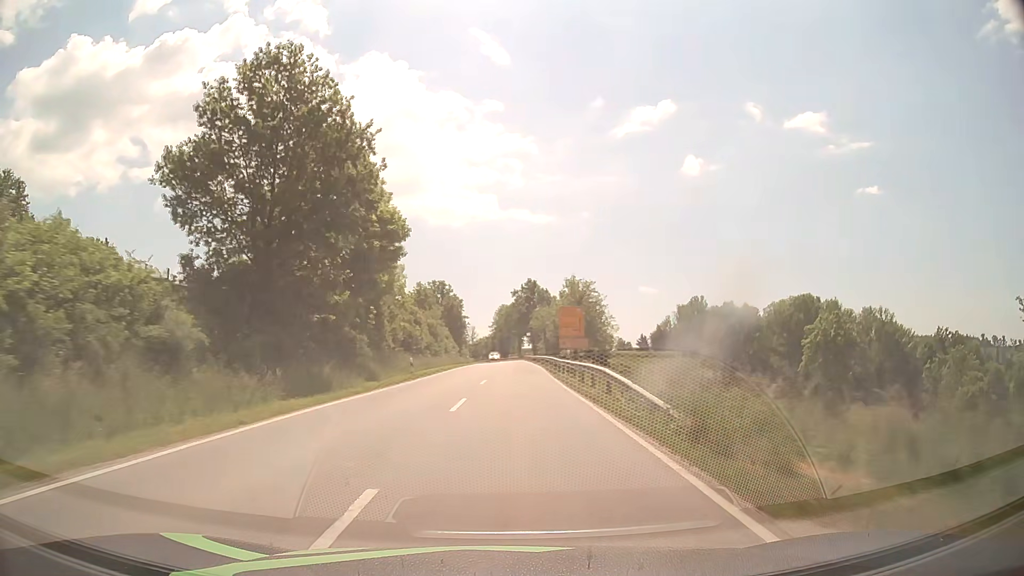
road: secondary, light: Day
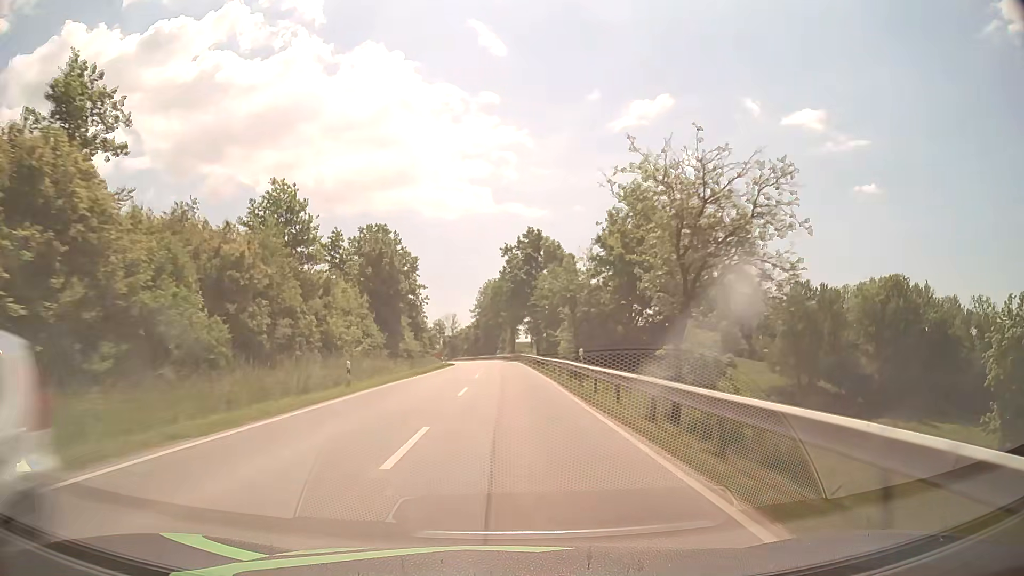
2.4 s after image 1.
(+0.8, +55.0) m; +1°
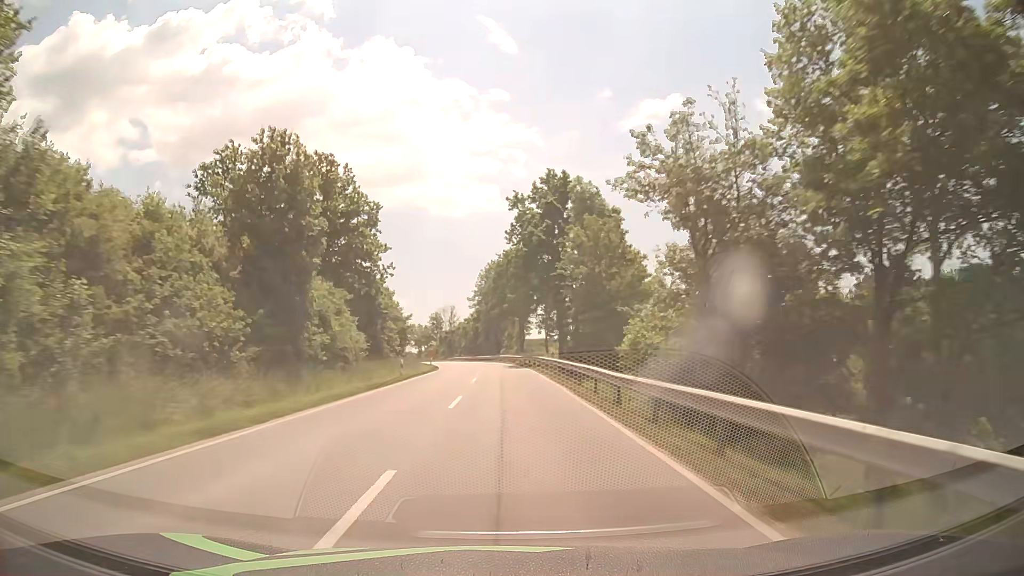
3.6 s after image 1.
(-0.3, +27.9) m; -1°
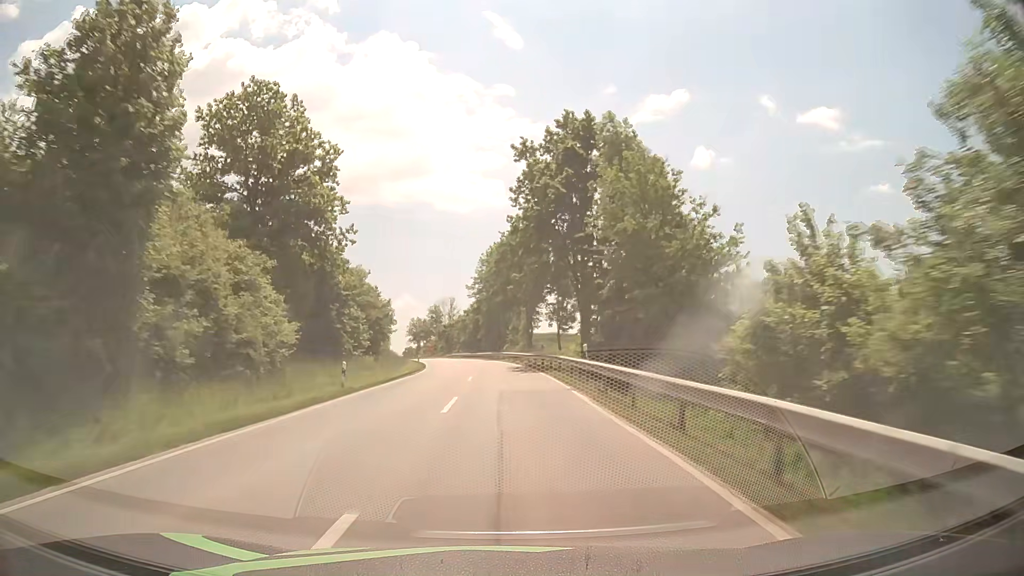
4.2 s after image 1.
(0.0, +14.0) m; 0°
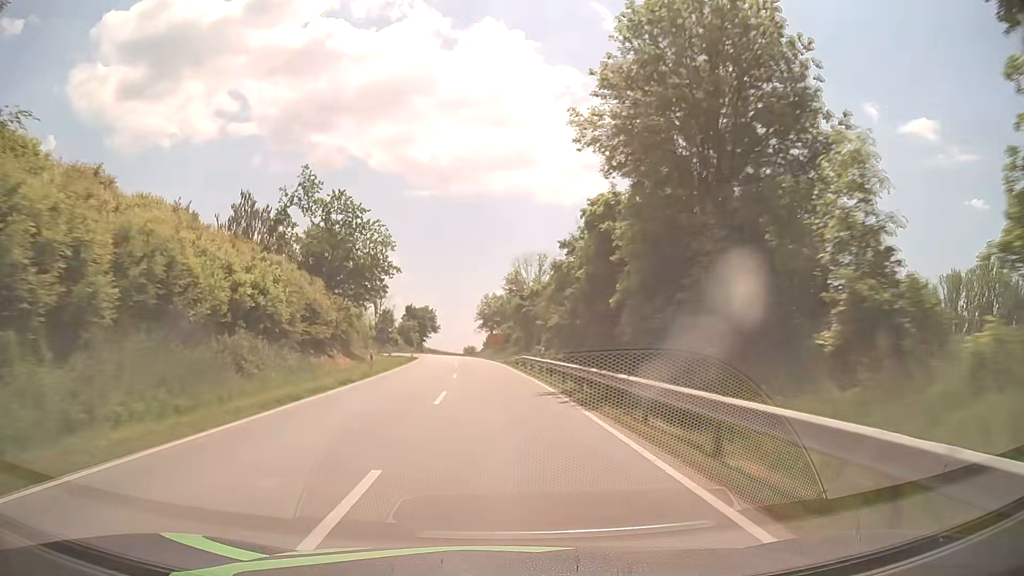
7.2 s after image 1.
(-3.9, +70.4) m; -8°
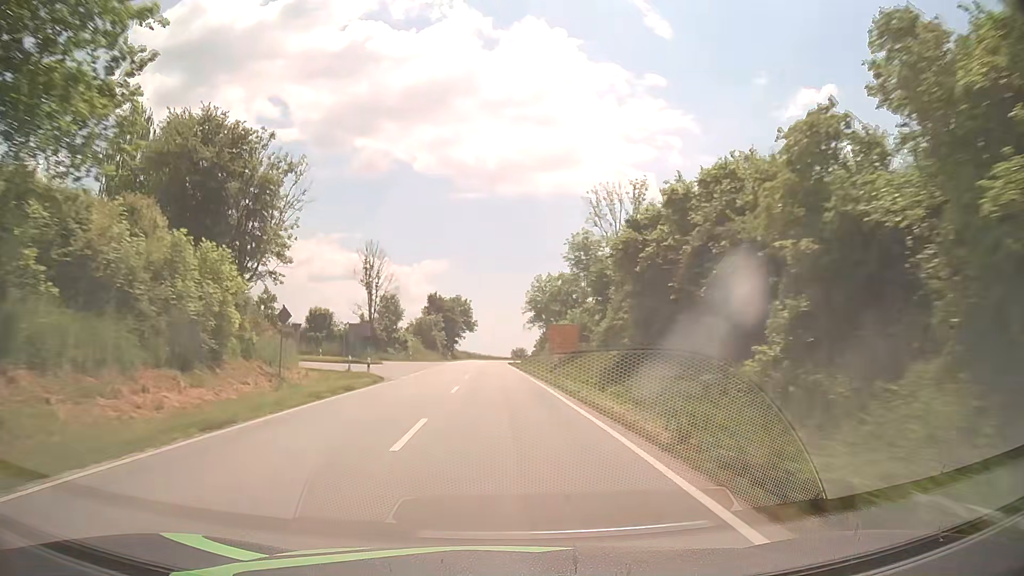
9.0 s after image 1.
(-1.7, +42.6) m; -4°
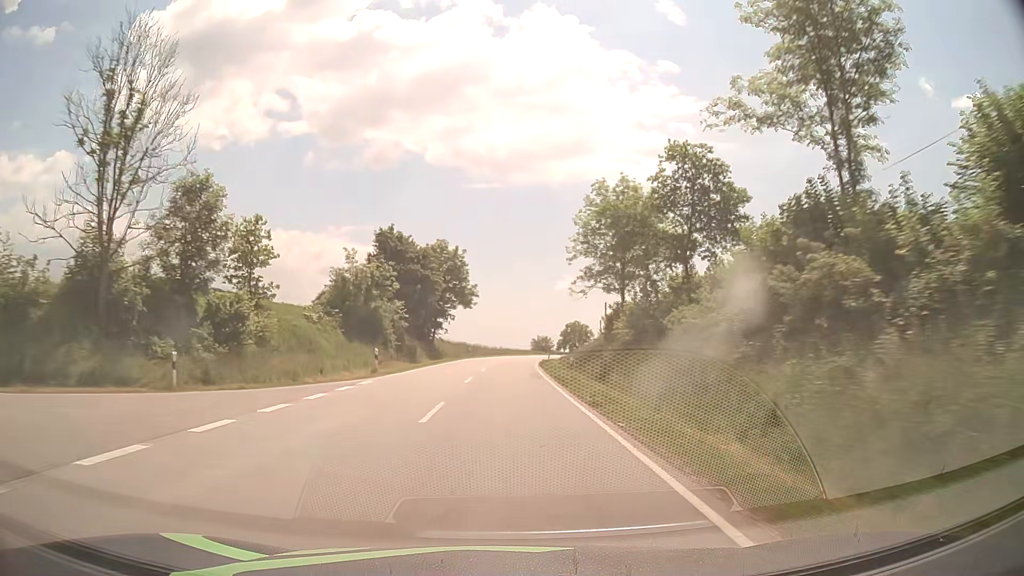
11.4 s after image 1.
(-1.1, +57.1) m; -1°
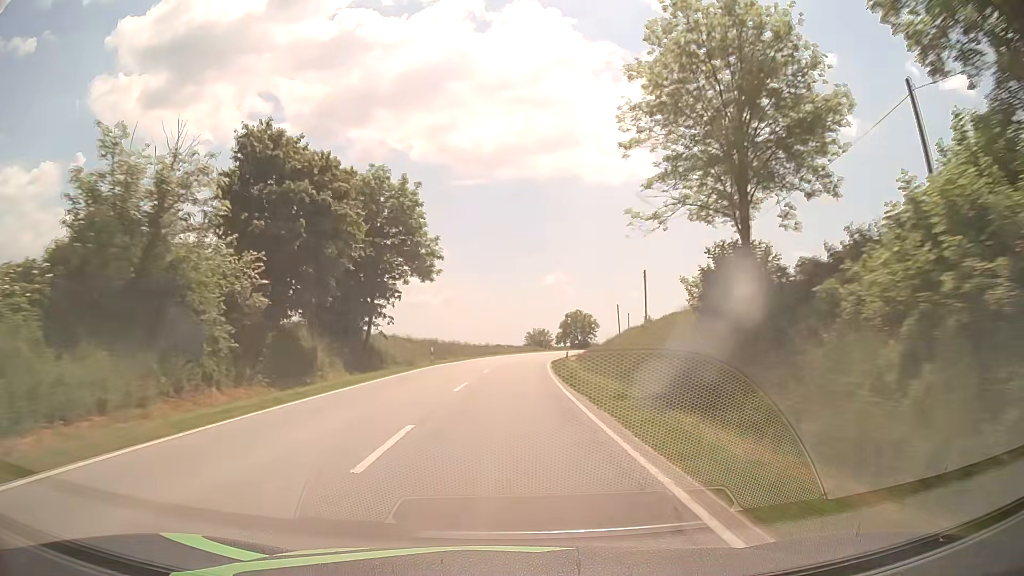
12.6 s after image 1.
(+0.2, +28.6) m; +1°
(0, +10) (0, +20) (+1, +30) (+1, +40) (+2, +50) (+3, +60) (+4, +70) (+5, +80) (+7, +90) (+9, +99) m
